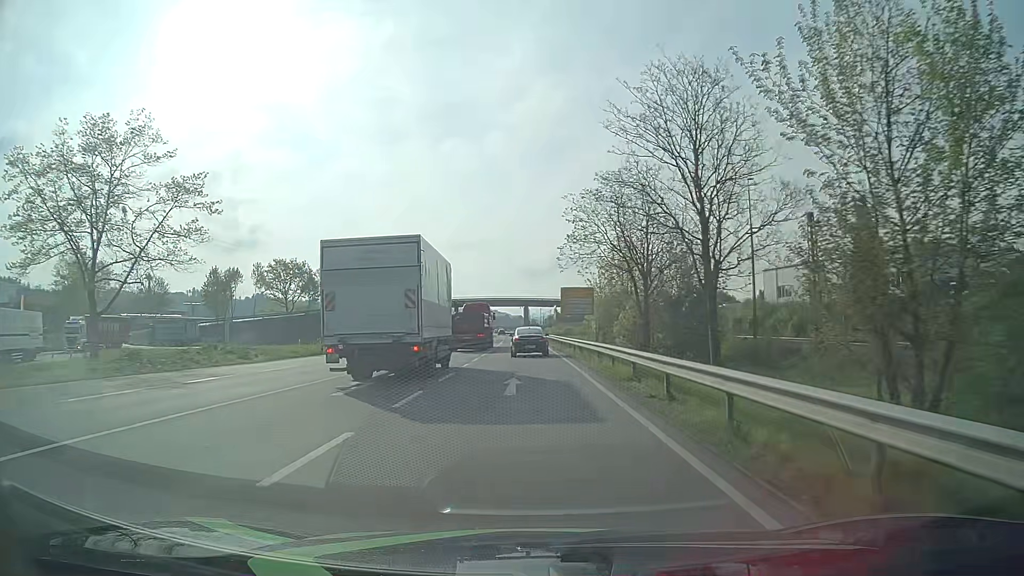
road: primary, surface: asphalt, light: Day
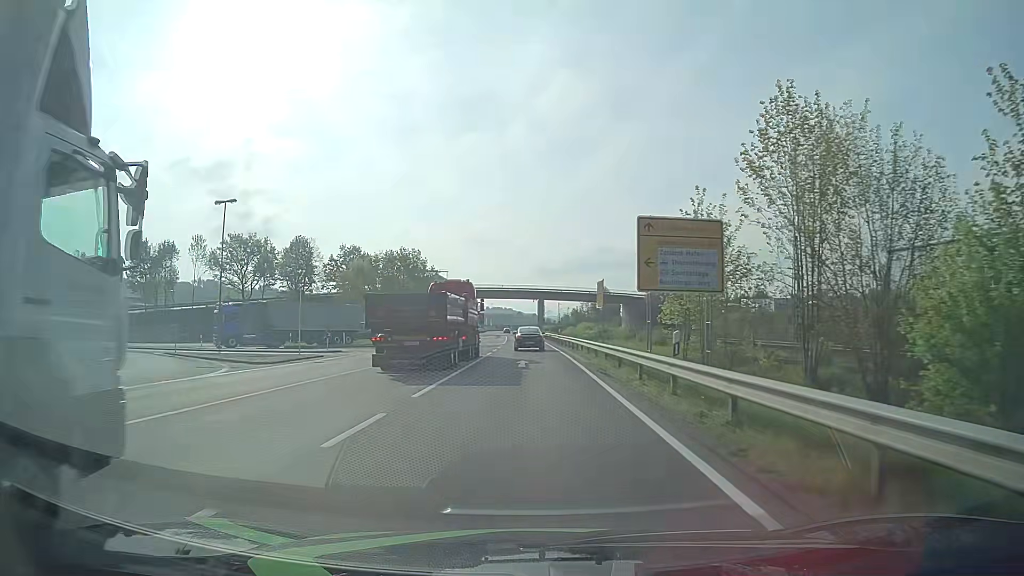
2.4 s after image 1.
(-0.3, +40.5) m; -1°
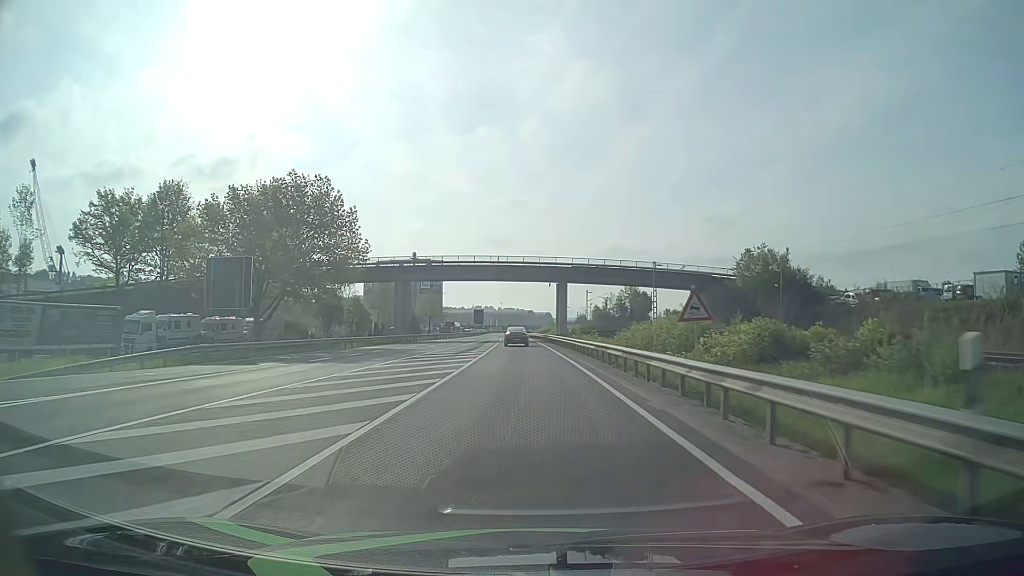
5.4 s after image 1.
(-0.5, +57.6) m; -1°
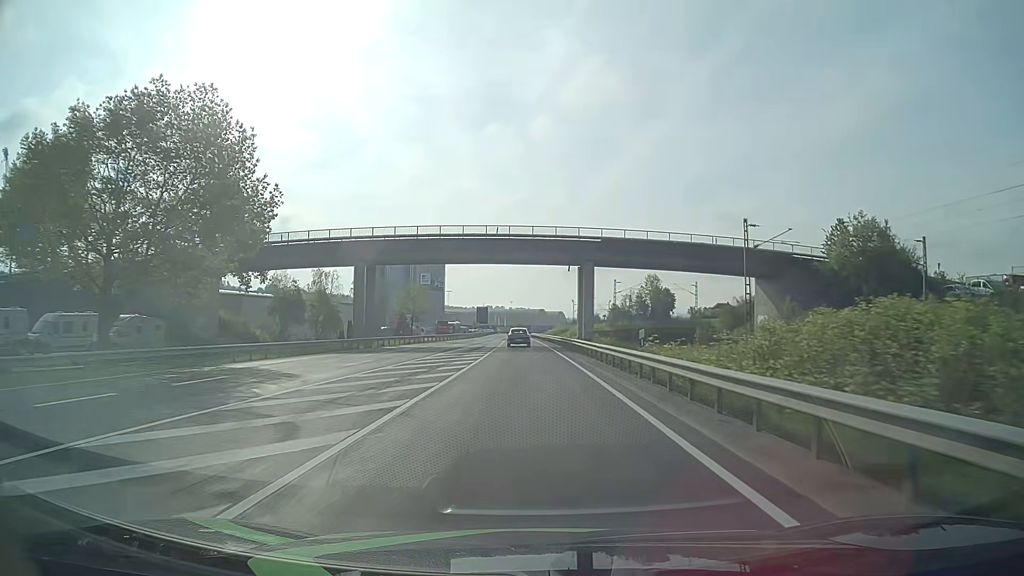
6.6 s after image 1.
(-0.2, +25.0) m; -1°
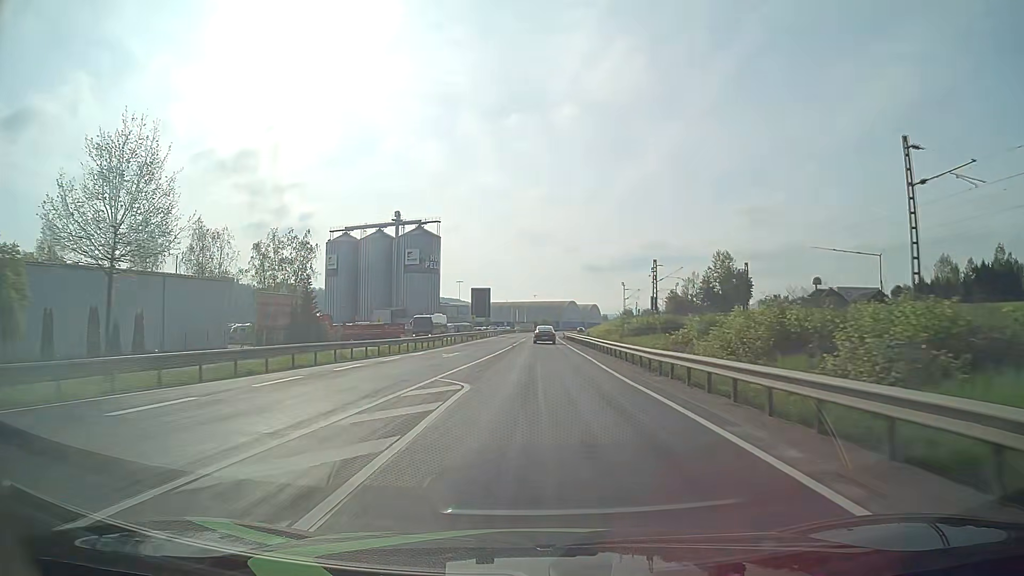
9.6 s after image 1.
(-1.4, +67.1) m; -2°
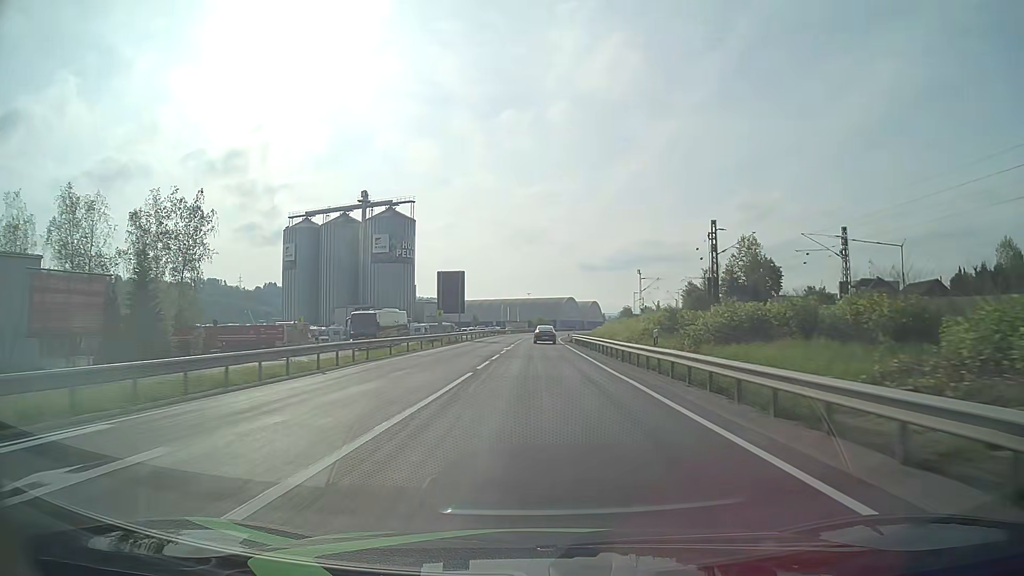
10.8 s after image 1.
(0.0, +28.5) m; 0°
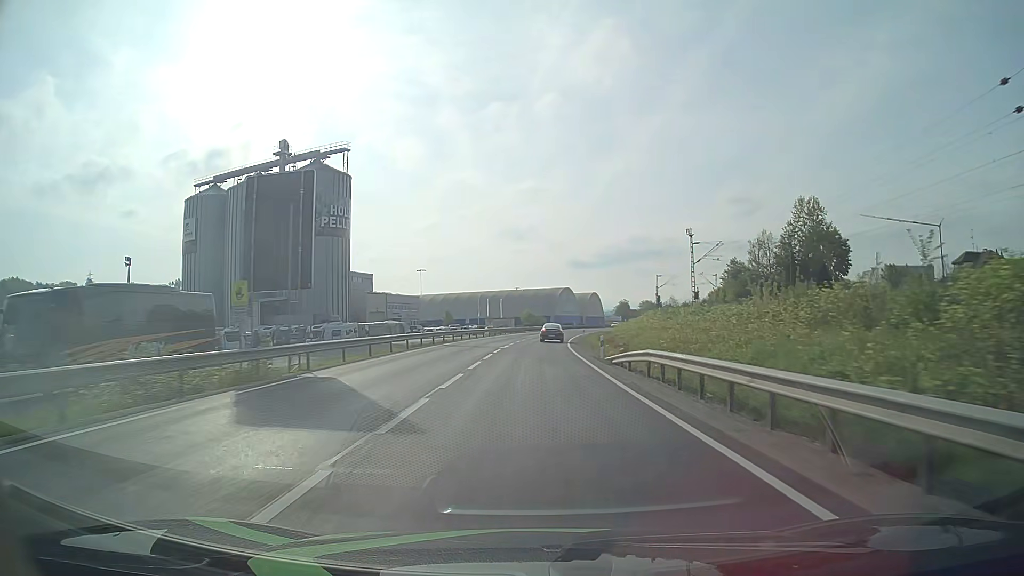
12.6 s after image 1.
(+0.3, +43.5) m; +1°
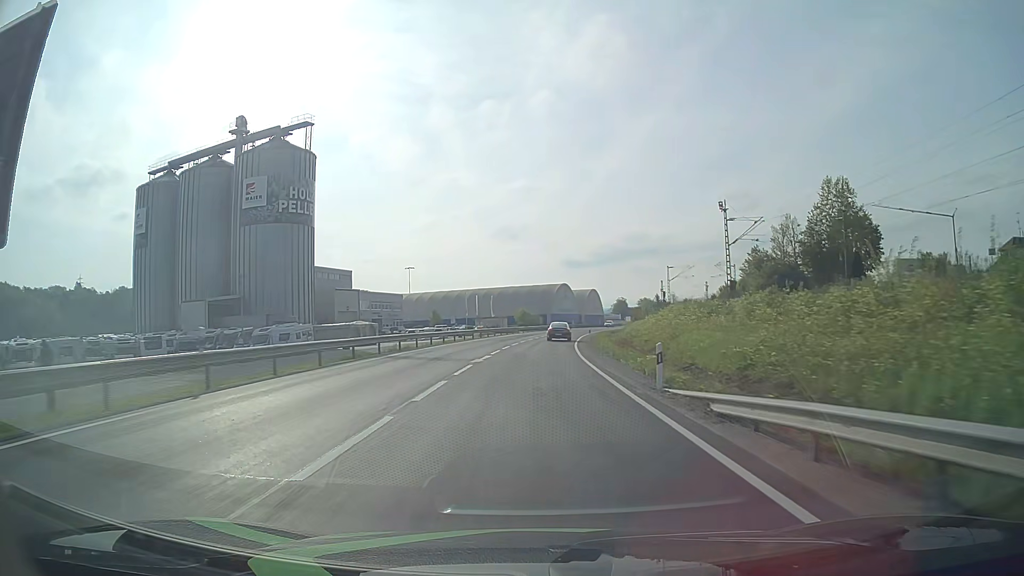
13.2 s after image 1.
(+0.1, +14.6) m; 0°
(0, +10) (0, +20) (0, +30) (+1, +40) (+1, +50) (+2, +60) (+3, +70) (+4, +80) (+6, +90) (+7, +100) m
